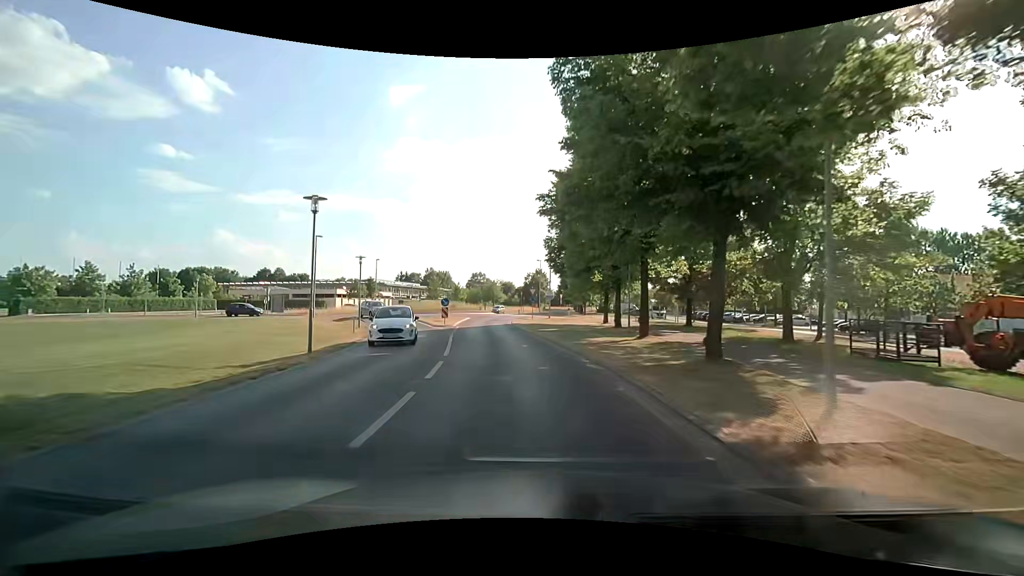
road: tertiary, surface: asphalt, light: Day
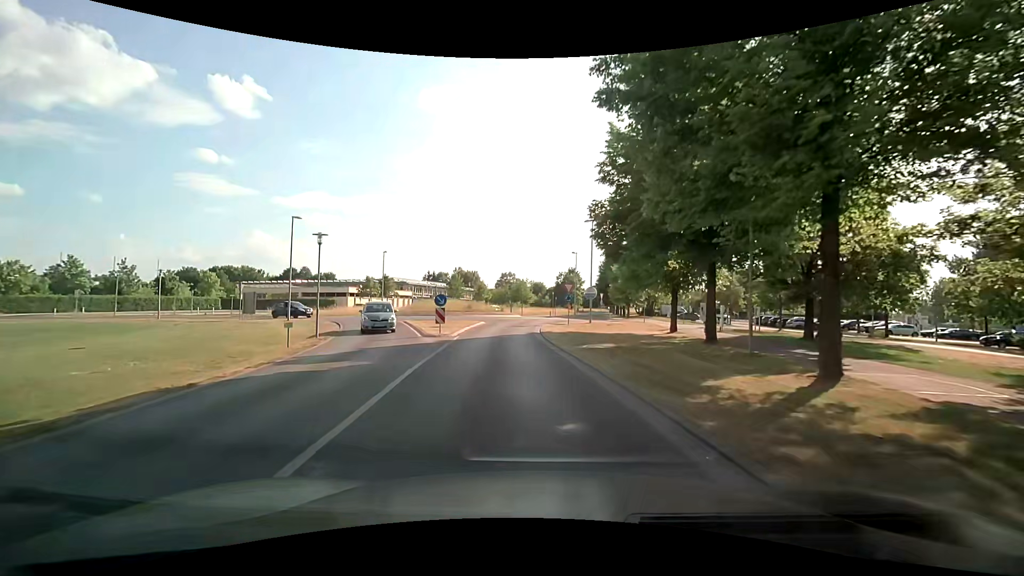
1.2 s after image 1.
(-0.4, +11.6) m; -4°
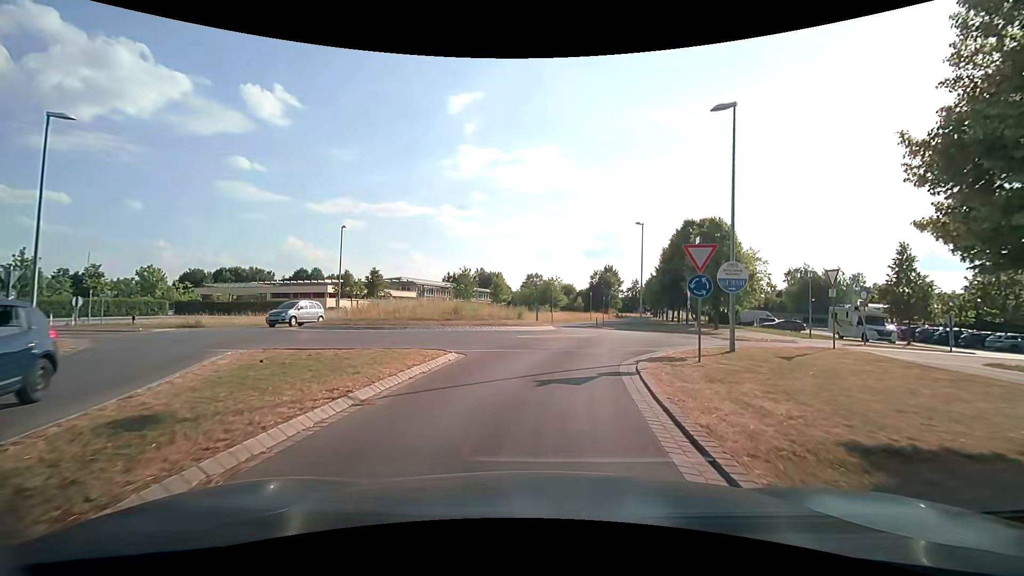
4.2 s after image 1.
(-1.0, +22.7) m; -2°
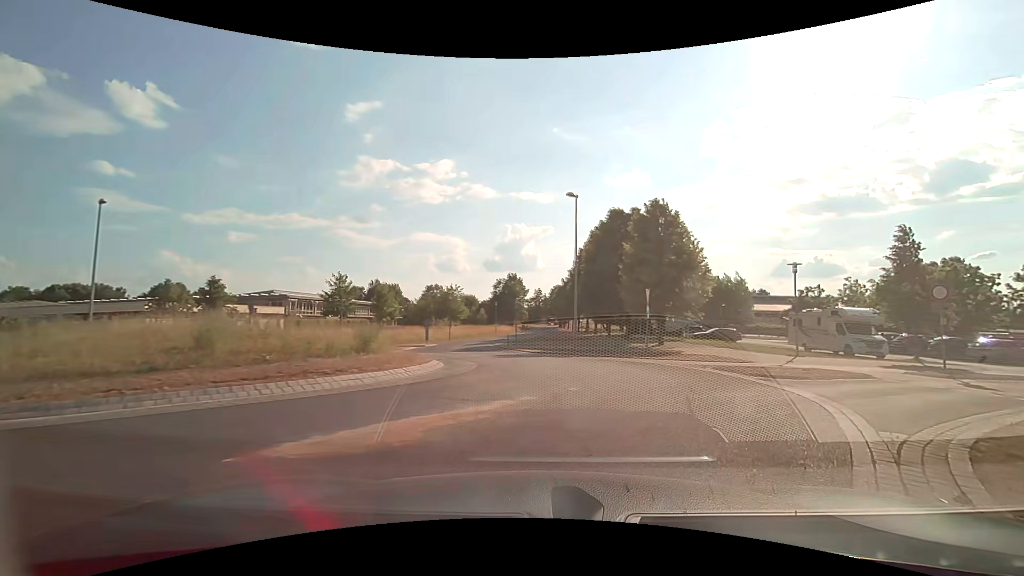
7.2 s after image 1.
(+0.2, +13.5) m; +9°
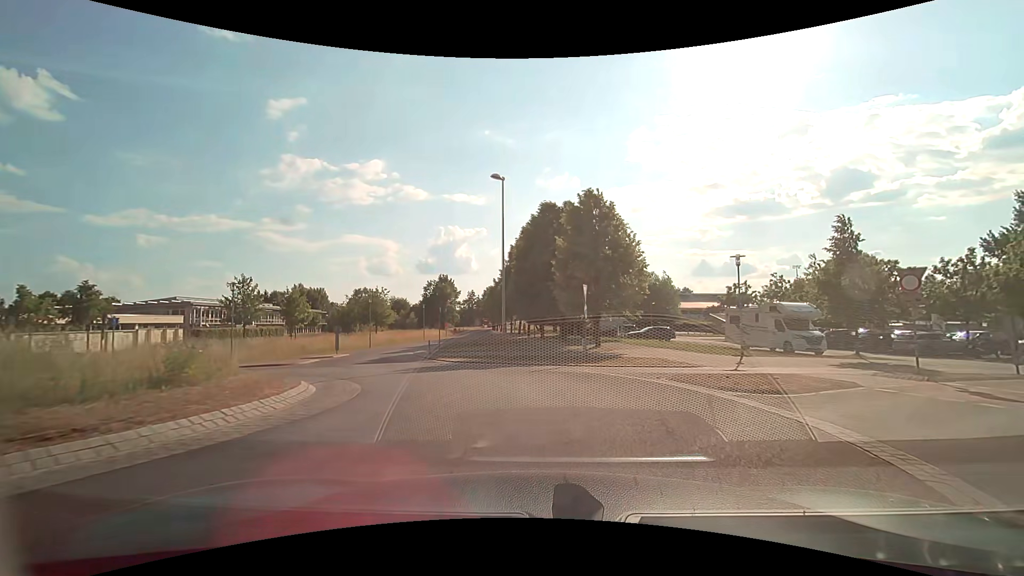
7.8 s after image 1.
(+0.3, +3.9) m; +8°
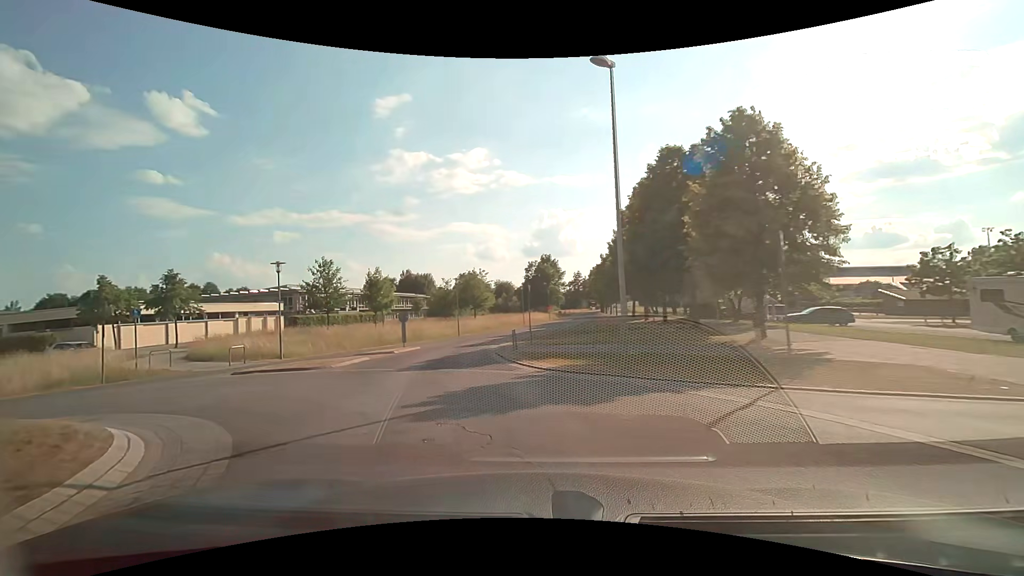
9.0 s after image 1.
(-0.4, +8.7) m; -11°
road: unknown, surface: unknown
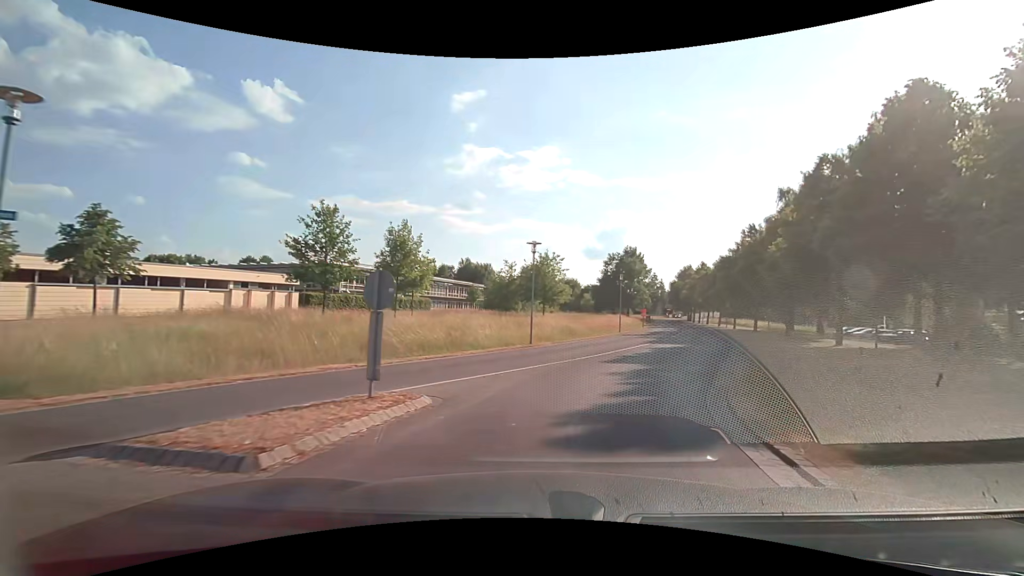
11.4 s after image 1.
(-4.0, +19.0) m; -8°
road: tertiary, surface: asphalt
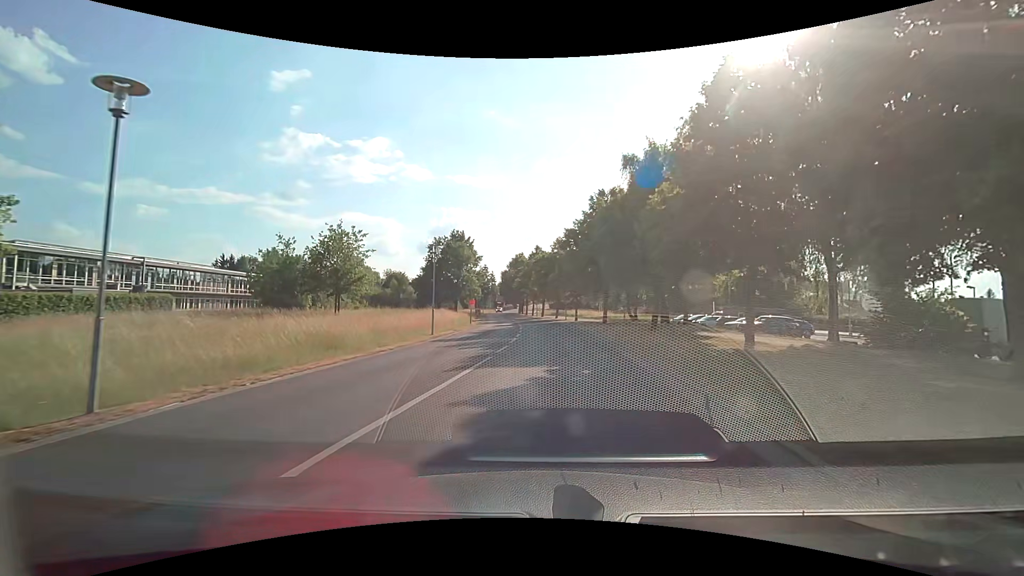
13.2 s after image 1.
(+3.1, +15.8) m; +19°
(0, +10) (+1, +20) (+1, +30) (+1, +40) (0, +50) (0, +60) (-1, +70) (-2, +80) (-3, +90) (-4, +100) m
